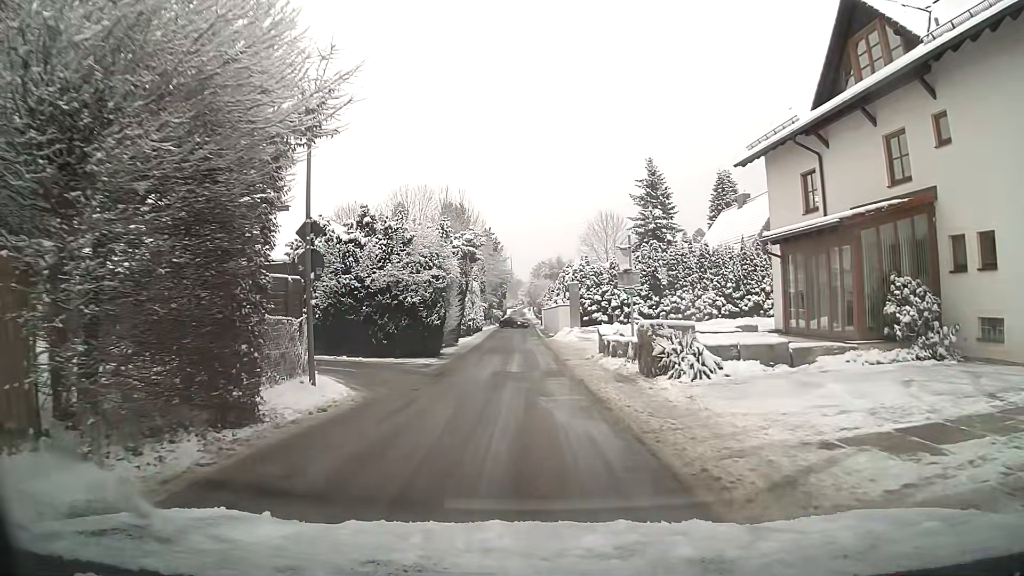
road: residential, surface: asphalt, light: Day
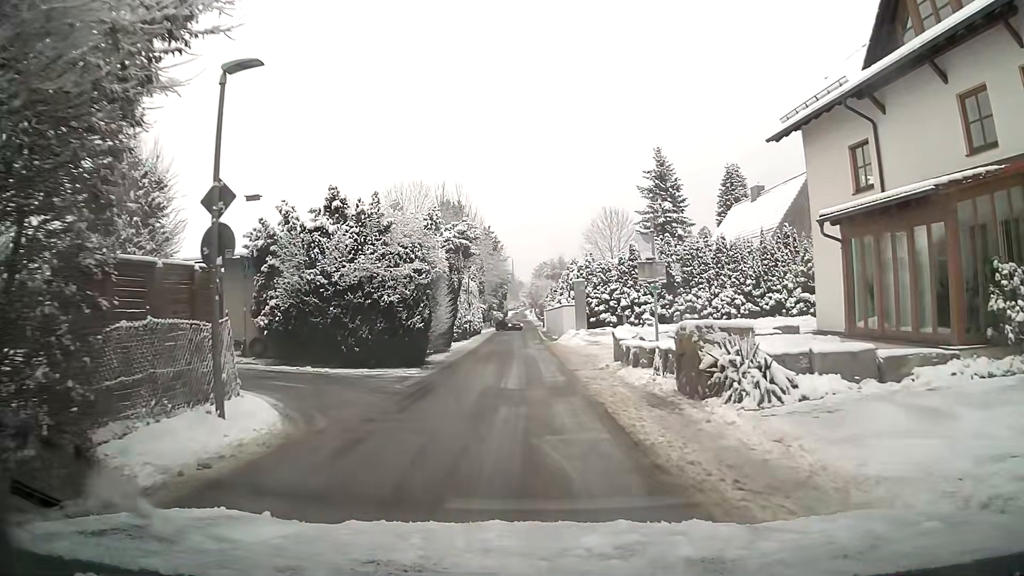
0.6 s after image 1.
(0.0, +3.8) m; 0°
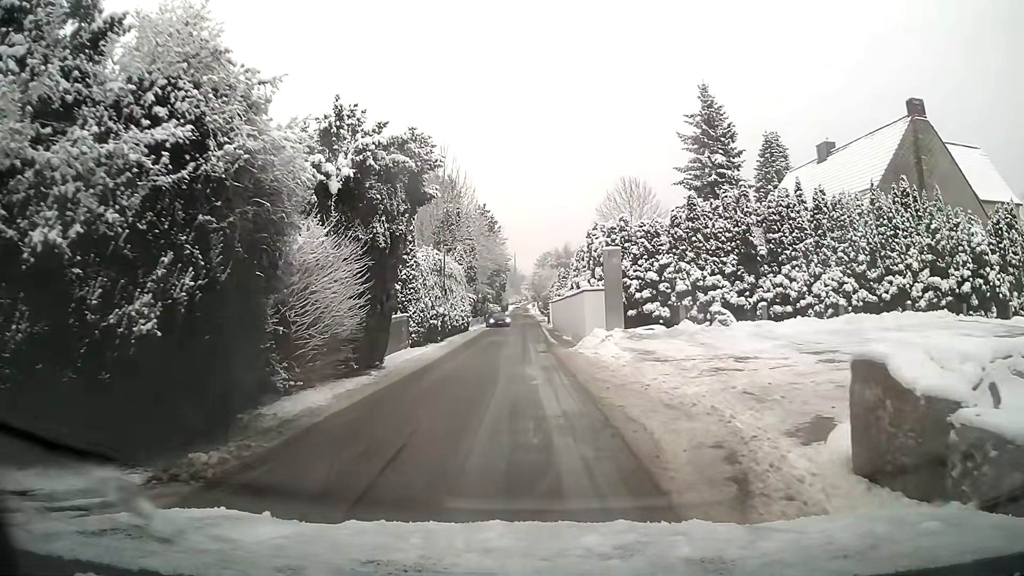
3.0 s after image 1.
(0.0, +14.3) m; 0°
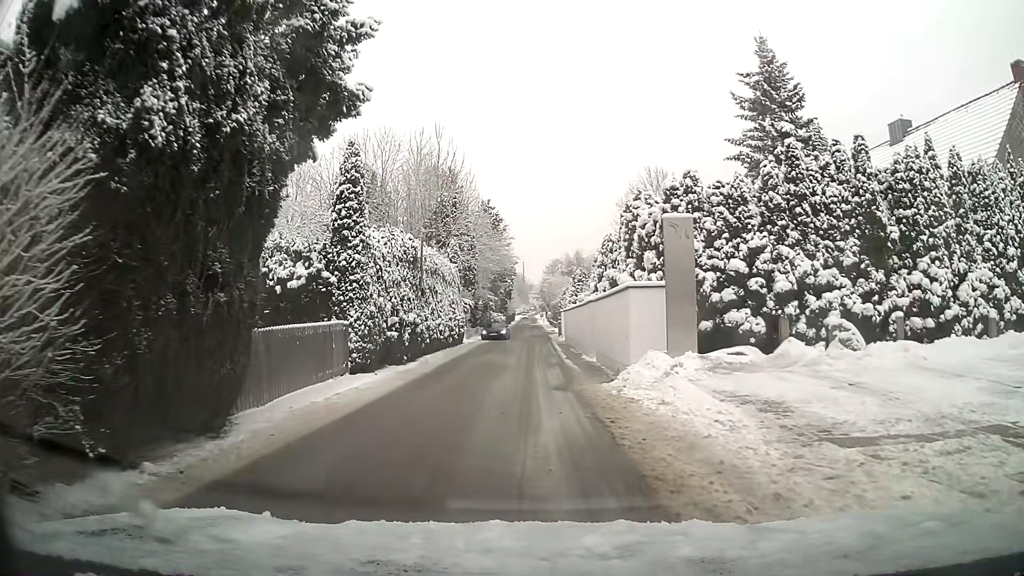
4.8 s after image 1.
(-0.1, +9.3) m; -1°
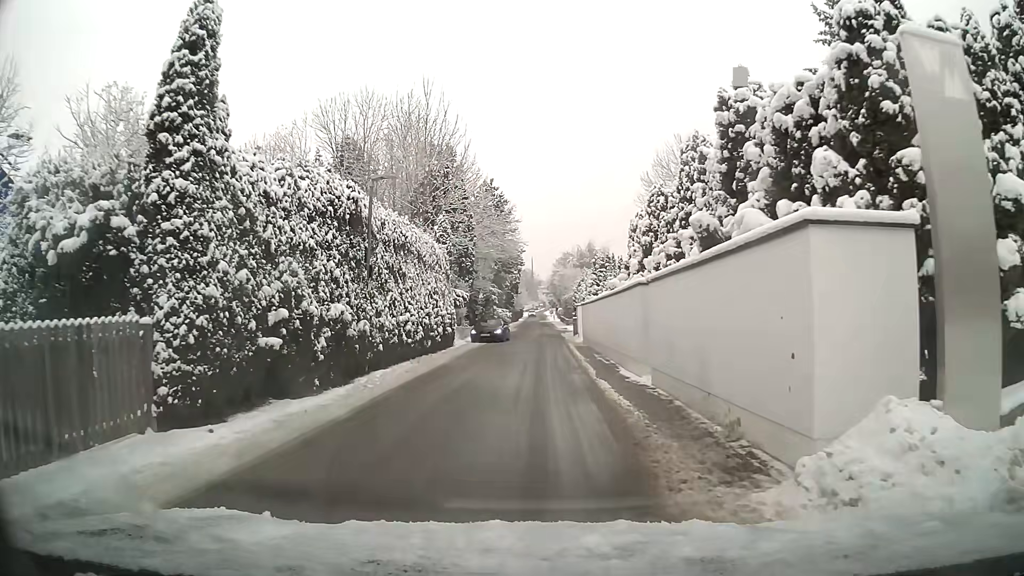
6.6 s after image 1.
(-0.1, +9.2) m; -1°
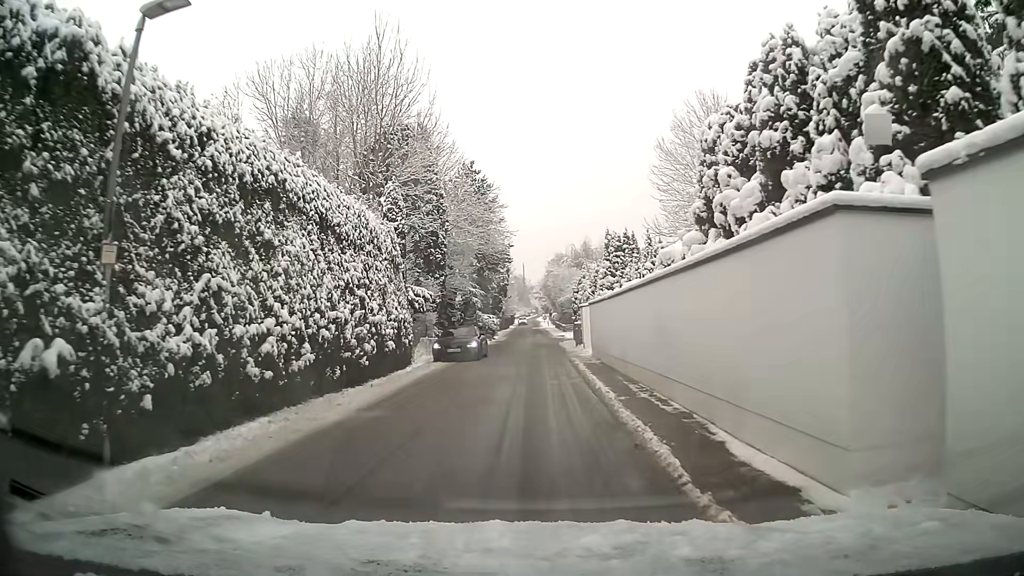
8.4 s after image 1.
(+0.1, +10.2) m; +1°
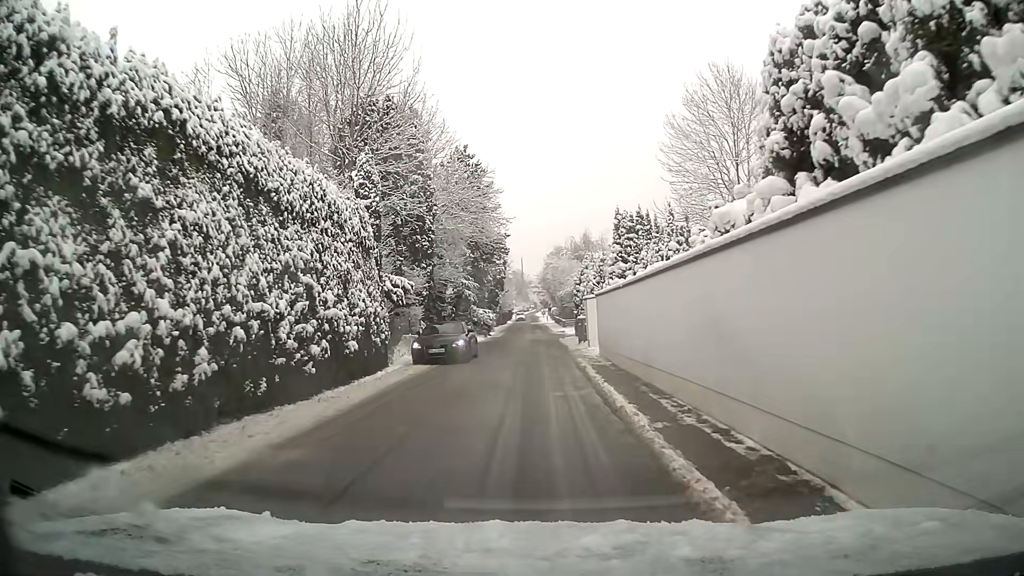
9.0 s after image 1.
(0.0, +3.7) m; 0°
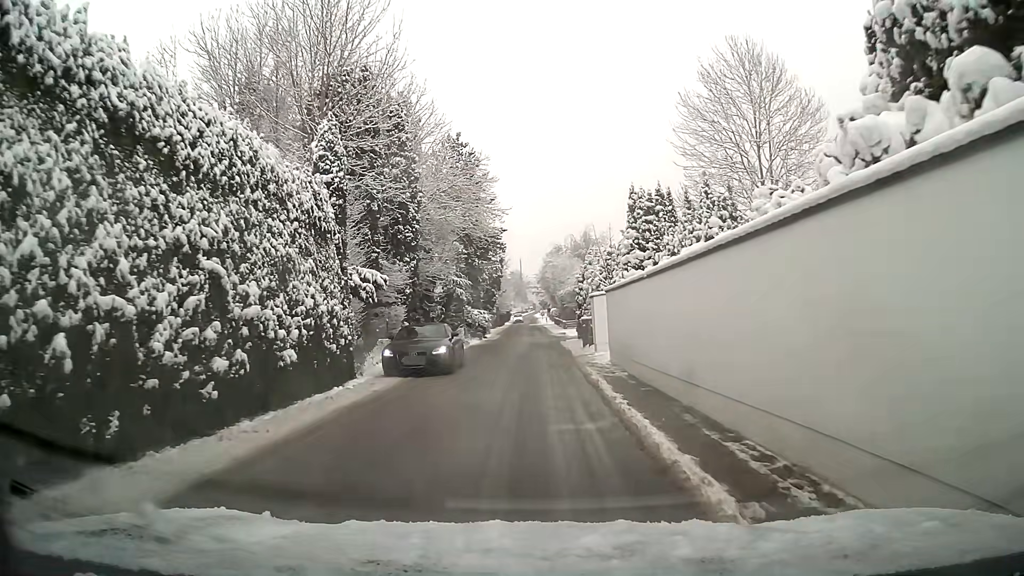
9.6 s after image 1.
(0.0, +3.8) m; 0°
(0, +10) (0, +20) (0, +30) (0, +40) (+1, +50) (+1, +60) (0, +70) (0, +80) (0, +90) (0, +100) m
